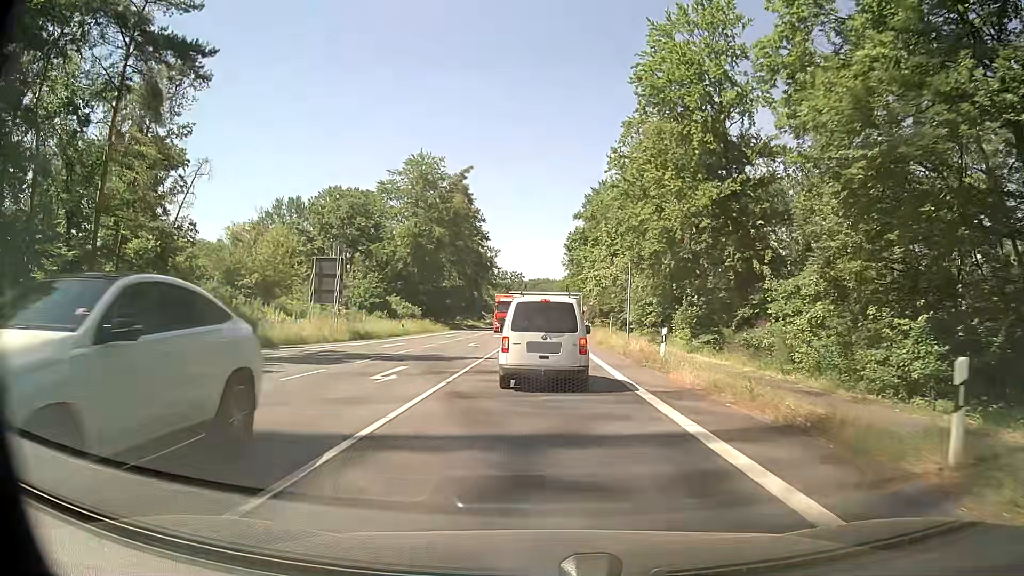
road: primary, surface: asphalt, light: Day
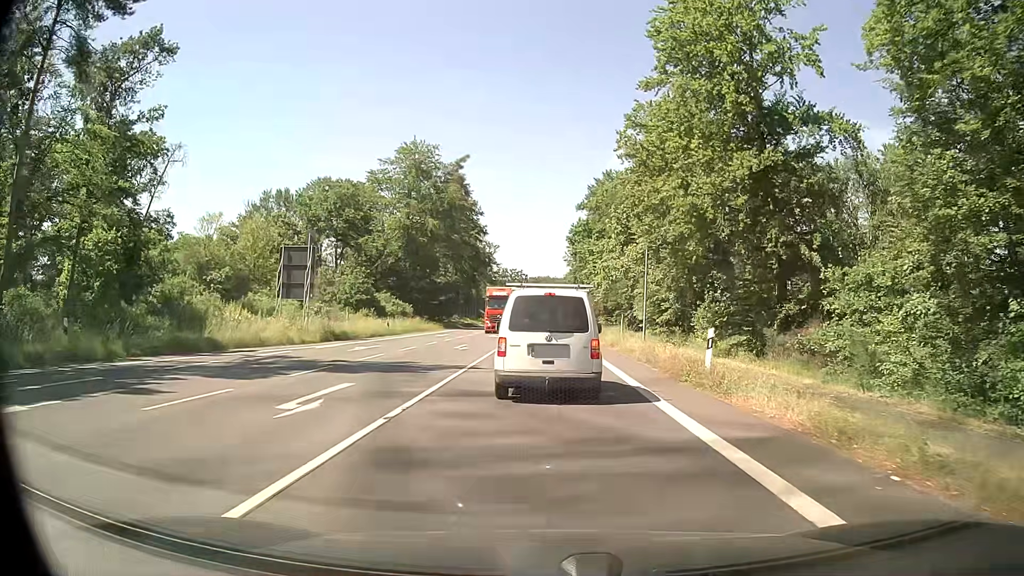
(-0.1, +5.4) m; 0°
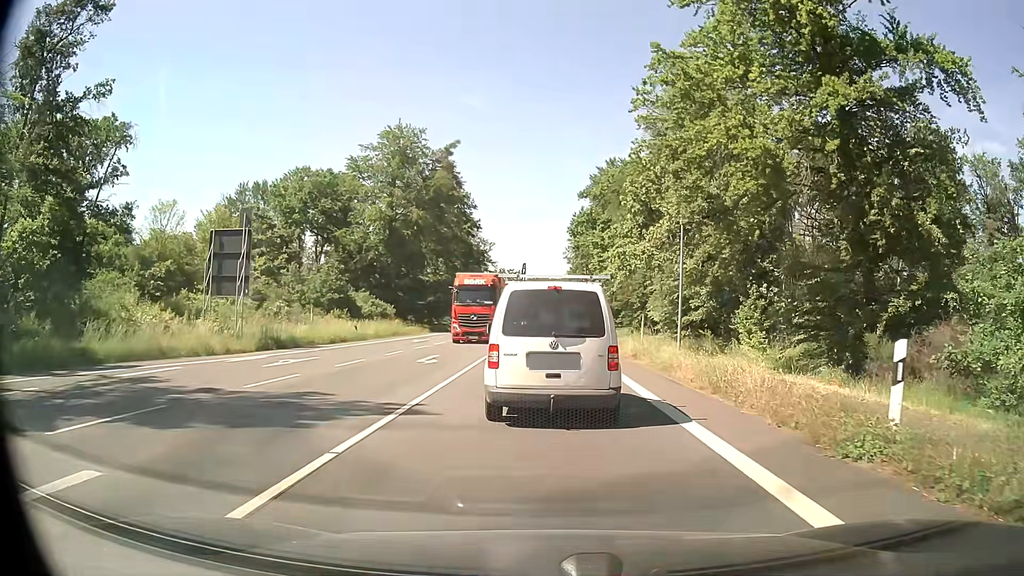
(0.0, +8.0) m; -1°
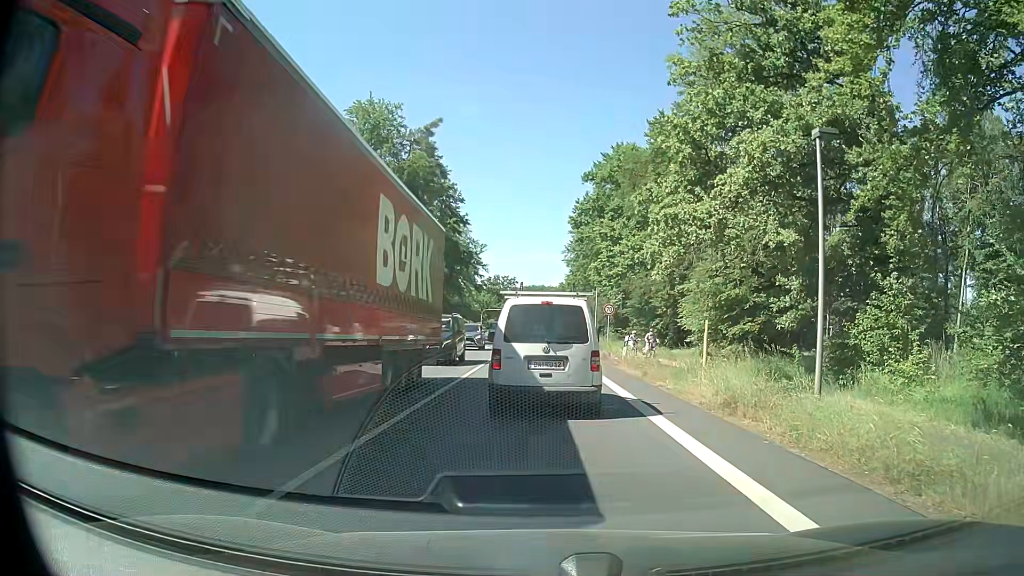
(+0.2, +12.1) m; +1°
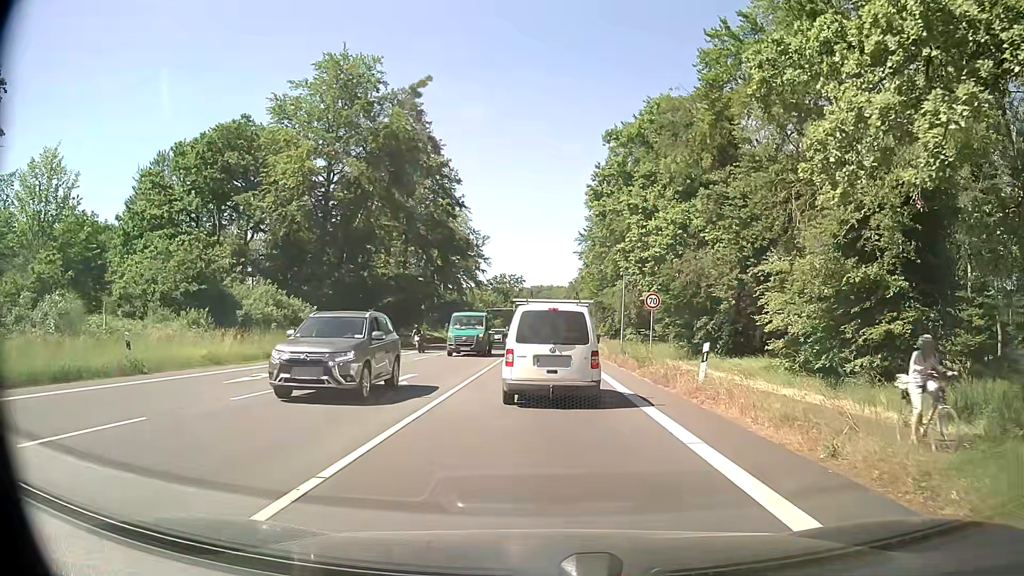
(-0.2, +12.6) m; -1°
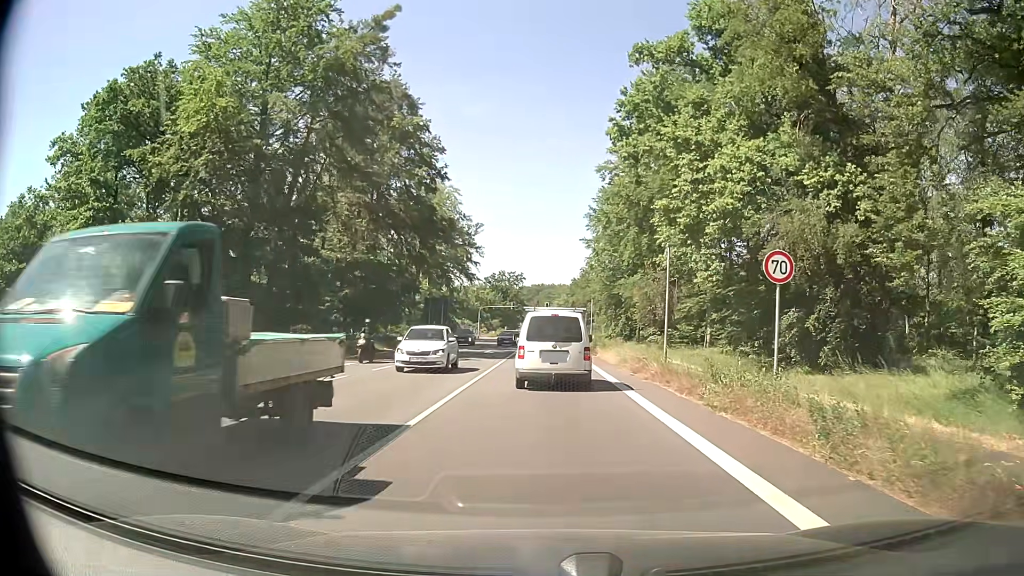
(0.0, +14.3) m; 0°
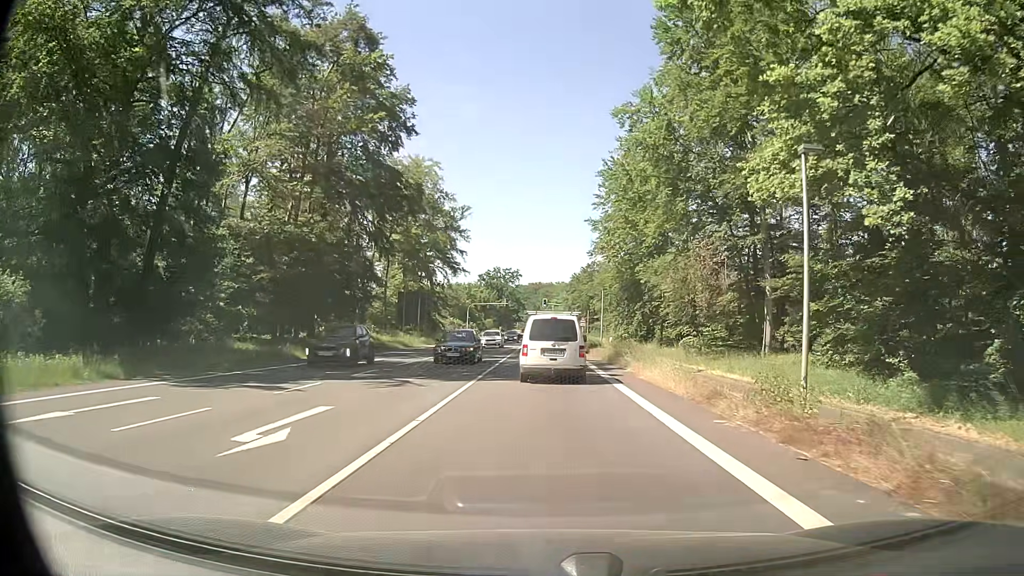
(0.0, +14.8) m; +1°
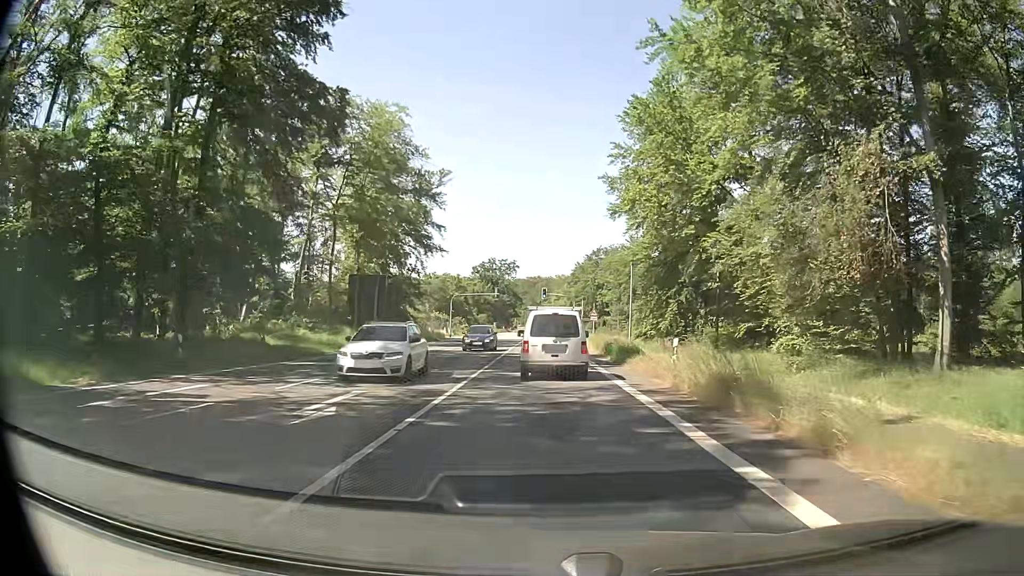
(-0.3, +18.2) m; -1°
(0, +10) (0, +20) (0, +30) (0, +40) (0, +50) (0, +60) (0, +70) (0, +80) (0, +90) (0, +100) m
